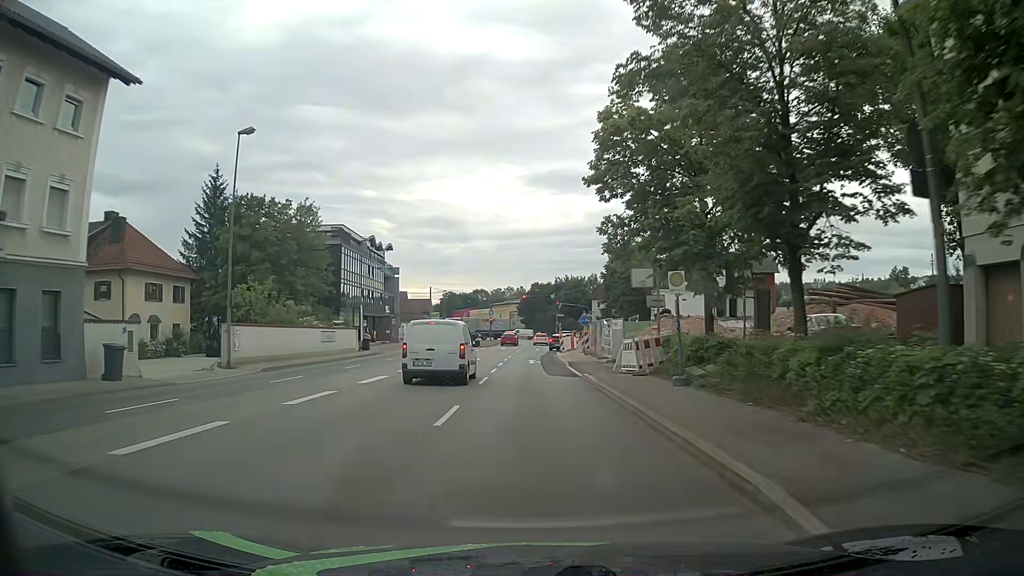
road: primary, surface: asphalt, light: Day
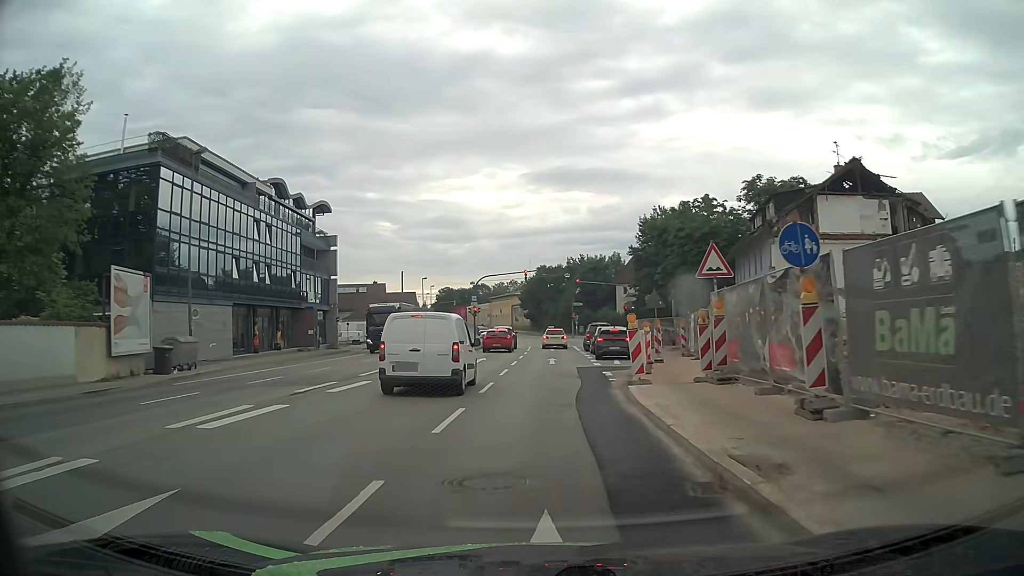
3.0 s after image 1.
(-0.5, +33.7) m; -1°
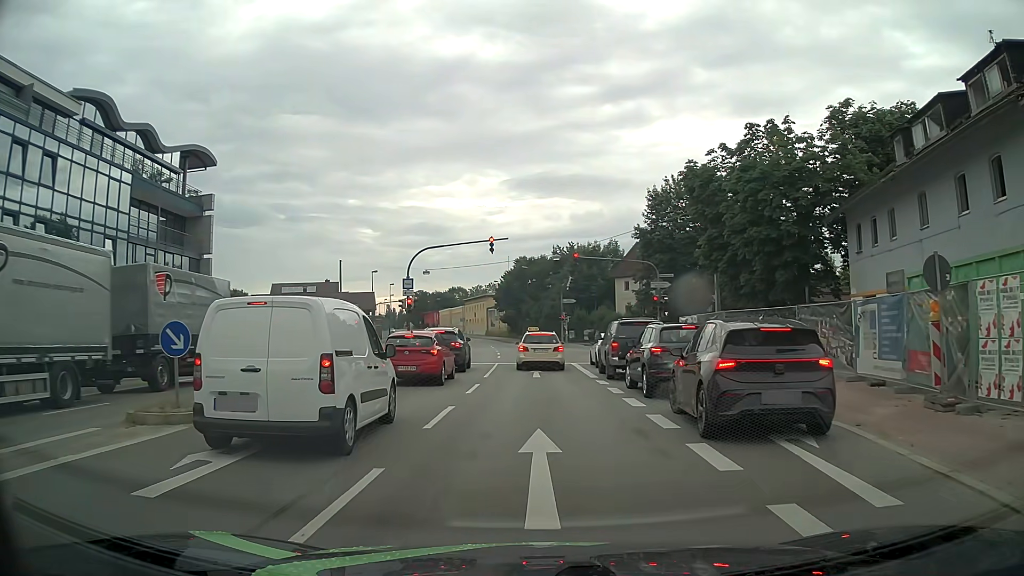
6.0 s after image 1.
(+0.5, +22.9) m; +2°
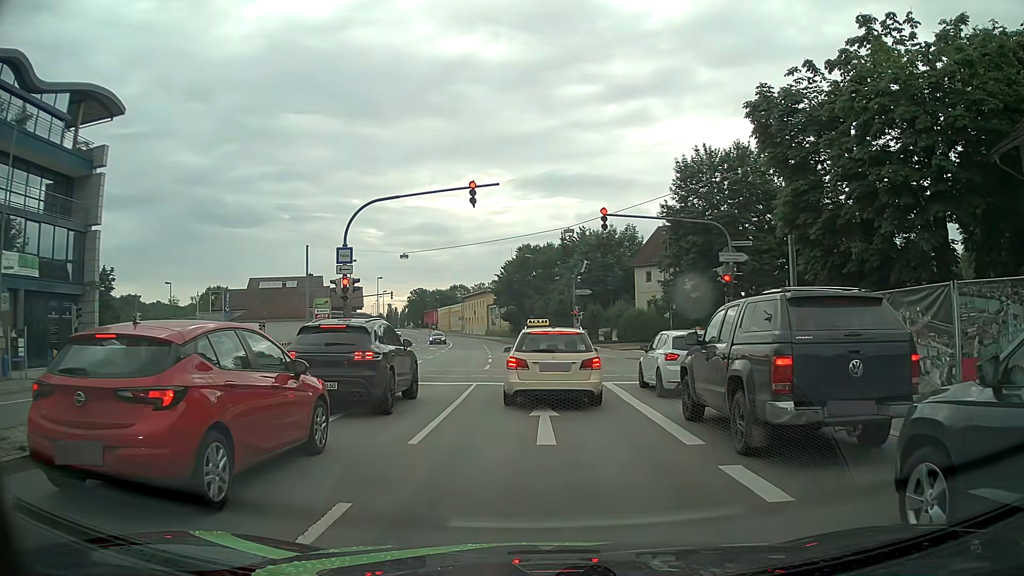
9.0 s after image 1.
(-0.1, +13.0) m; -1°
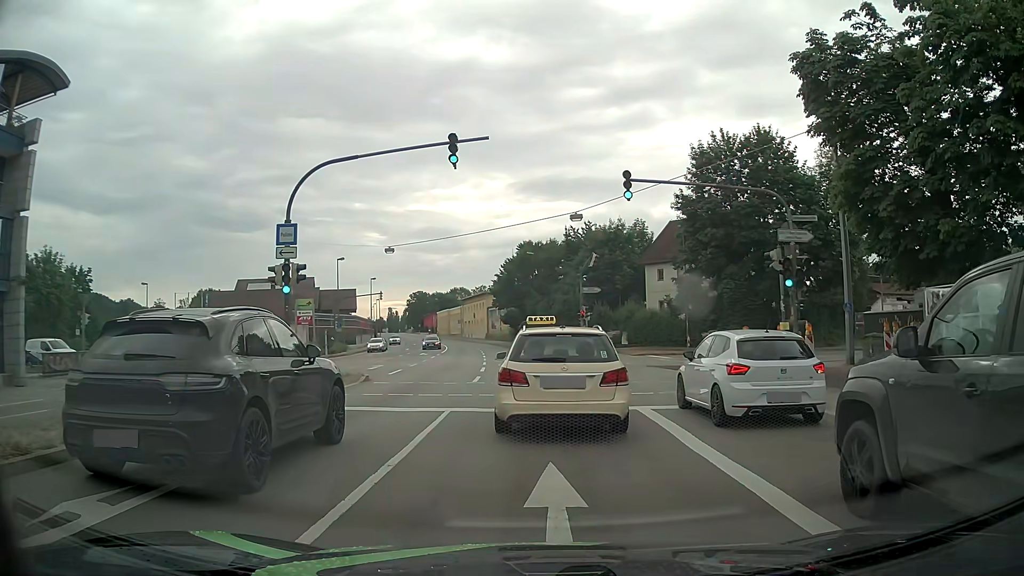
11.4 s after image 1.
(+0.1, +5.9) m; +2°
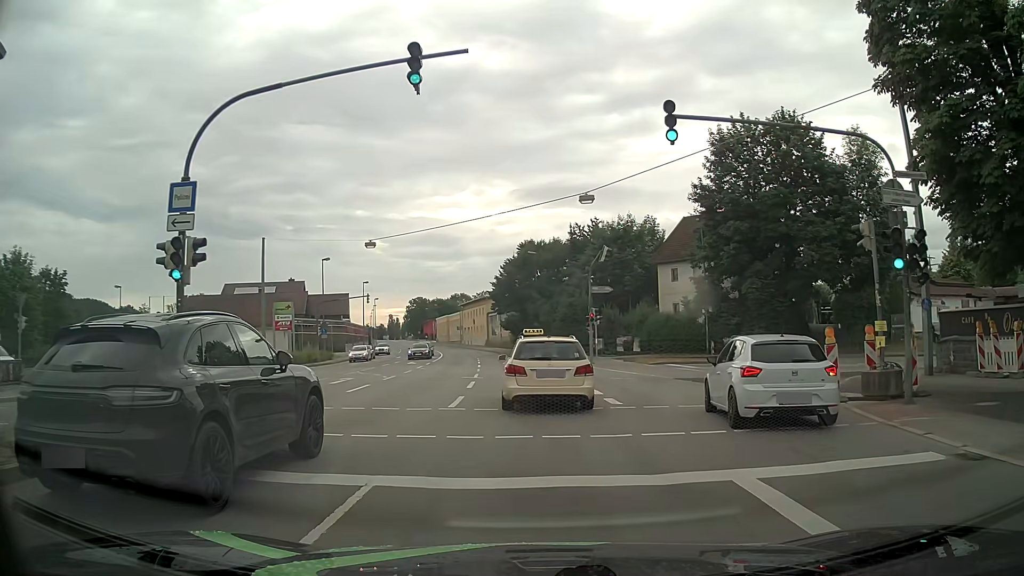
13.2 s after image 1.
(-0.2, +6.4) m; -1°
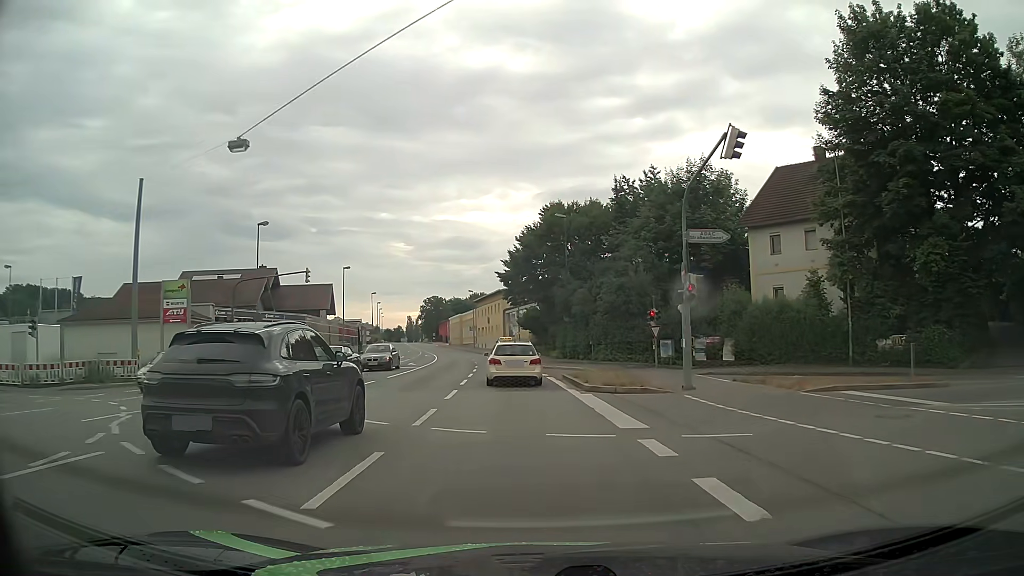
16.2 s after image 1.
(-0.5, +22.3) m; -2°
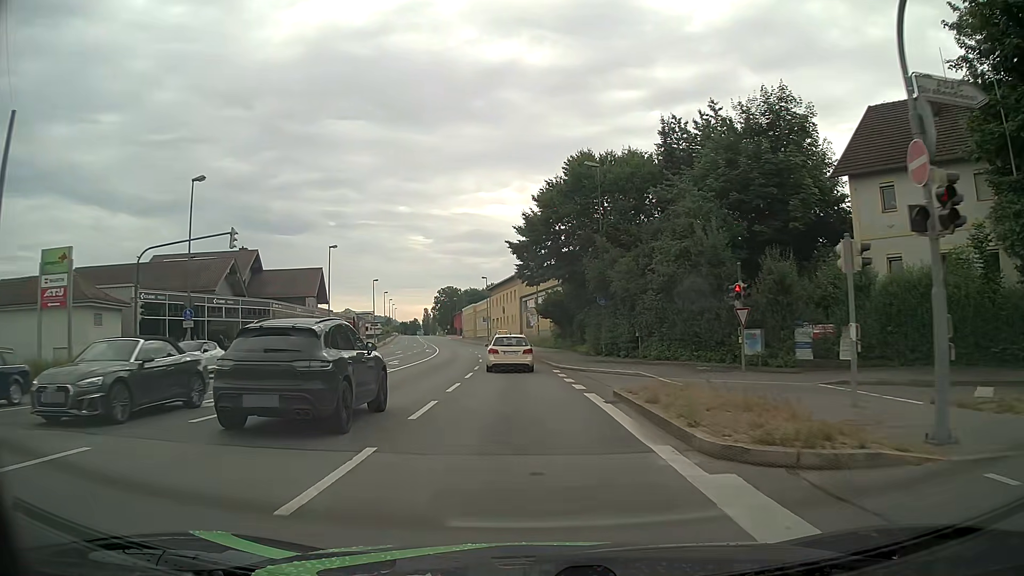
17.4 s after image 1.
(-0.1, +12.6) m; -1°
(0, +10) (0, +20) (-1, +30) (-2, +40) (-3, +50) (-4, +60) (-5, +70) (-7, +80) (-9, +89) (-11, +99) m
